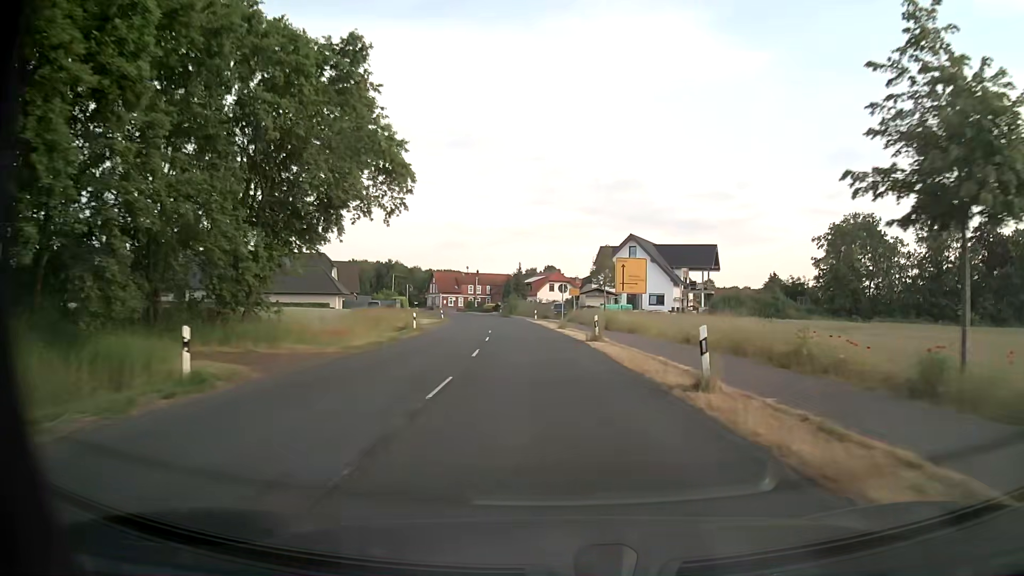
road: secondary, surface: asphalt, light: Day
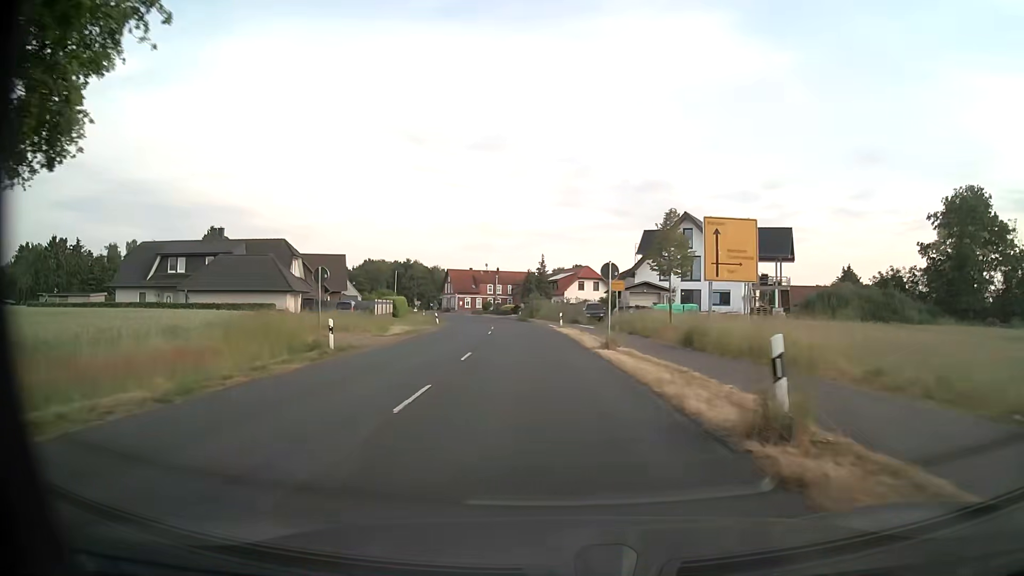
(-0.4, +19.2) m; -2°
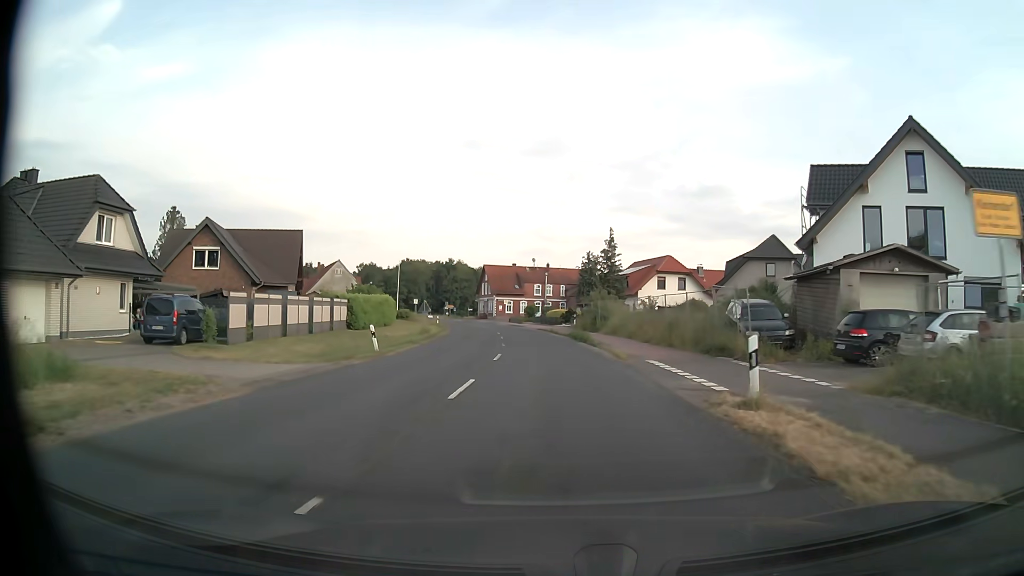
(-1.5, +33.9) m; -5°
(0, +10) (0, +20) (-1, +30) (-2, +40) (-3, +50) (-4, +60) (-6, +70) (-8, +79) (-10, +89) (-13, +99) m
